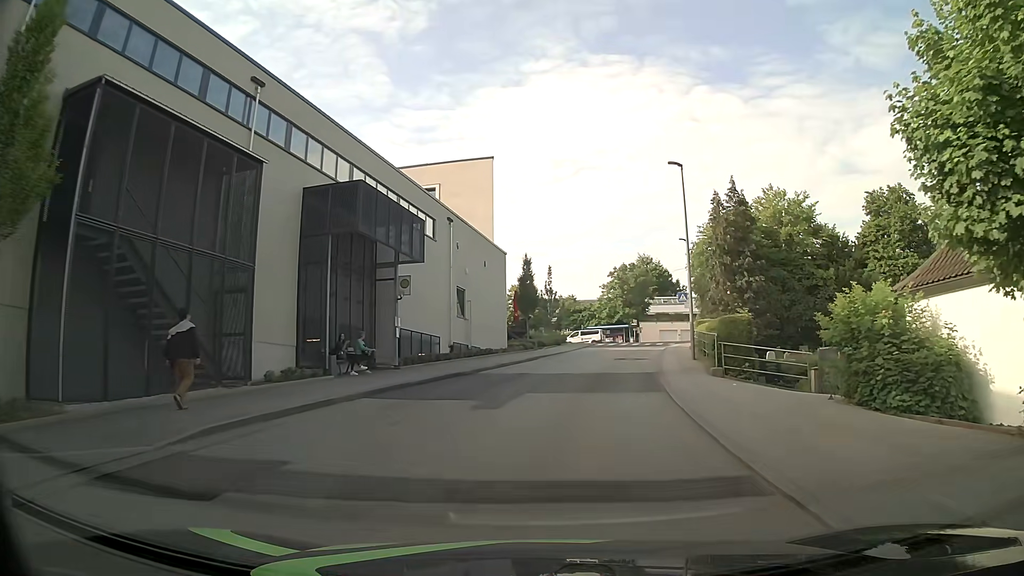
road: unclassified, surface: asphalt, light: Day
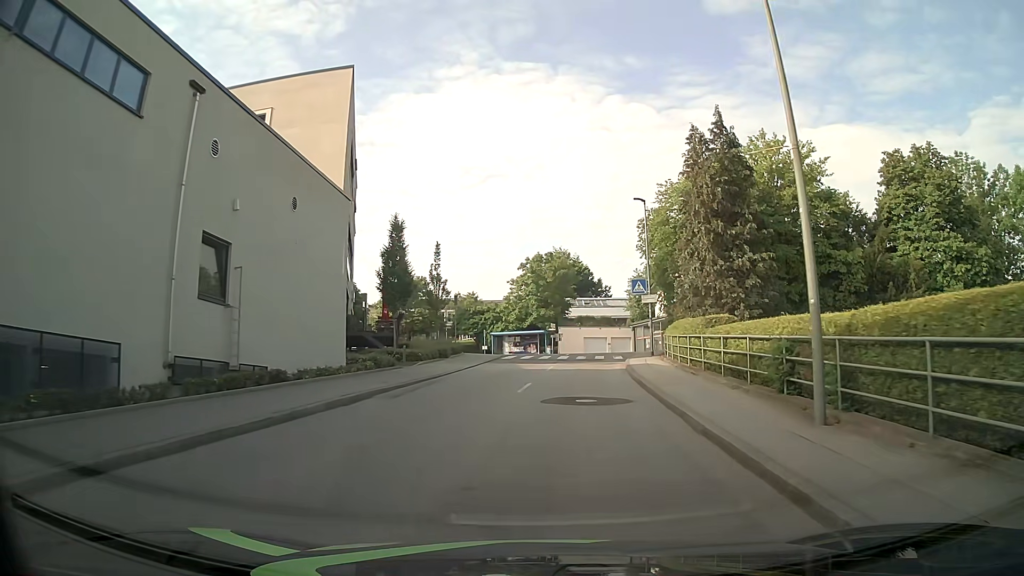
(+1.5, +19.0) m; +9°
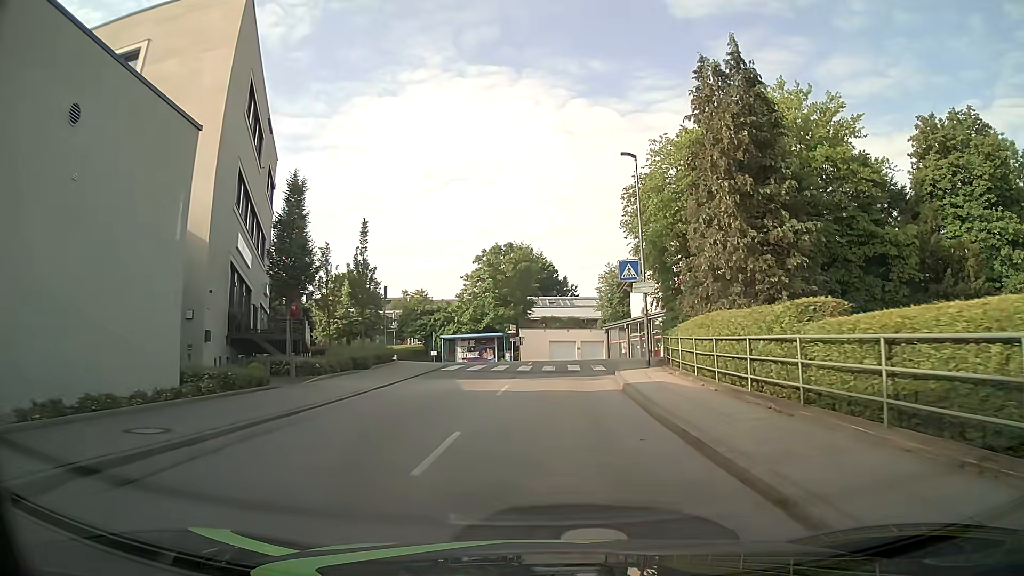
(+0.2, +9.5) m; +3°
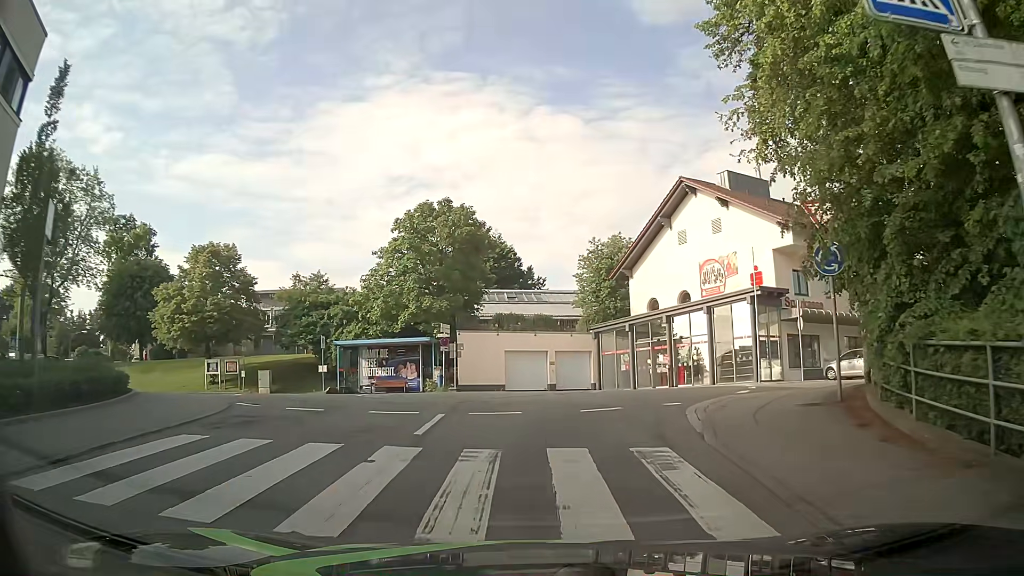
(+0.6, +21.4) m; +3°
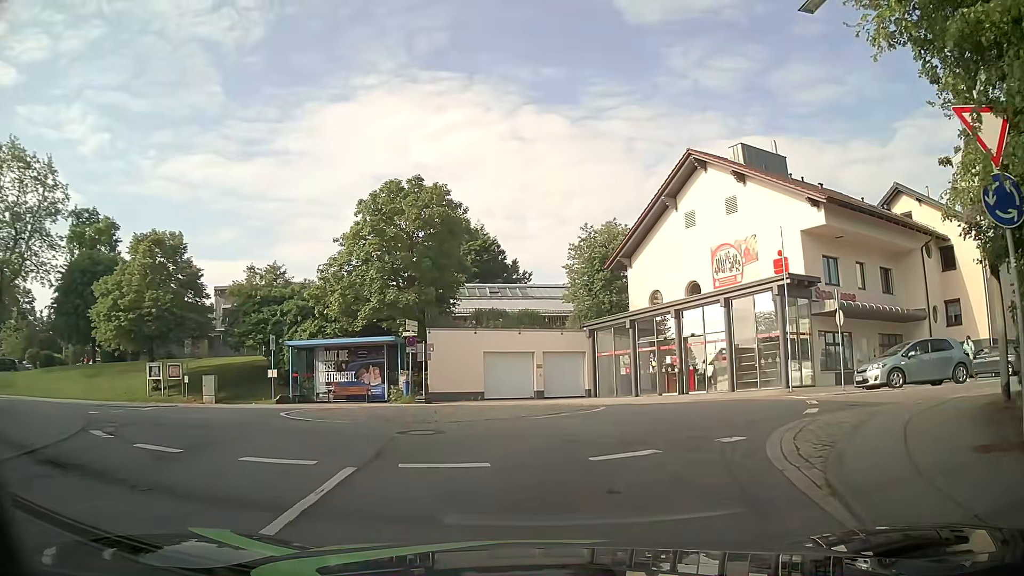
(0.0, +5.2) m; +1°
